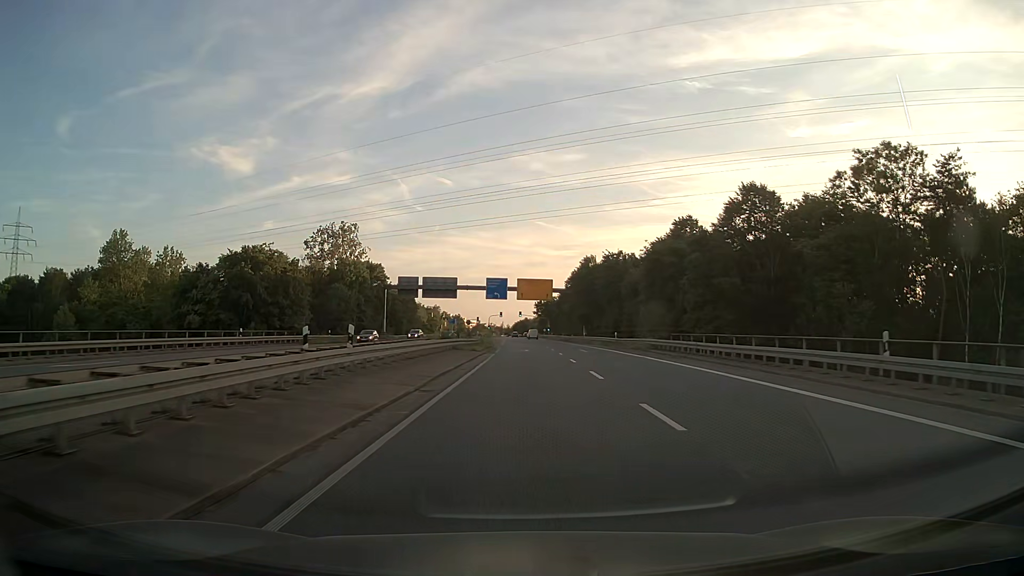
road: secondary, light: Day
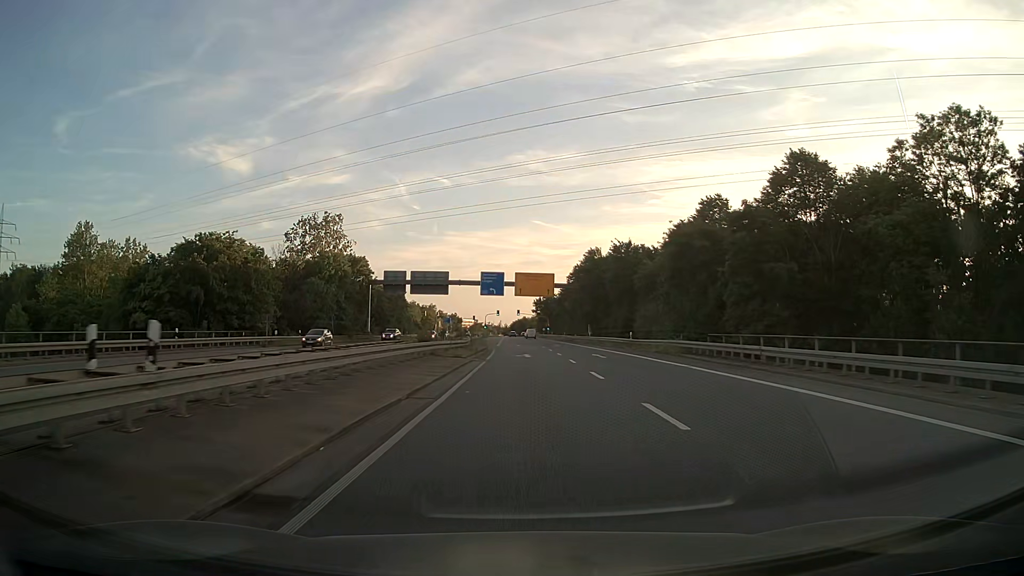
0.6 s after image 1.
(0.0, +9.2) m; 0°
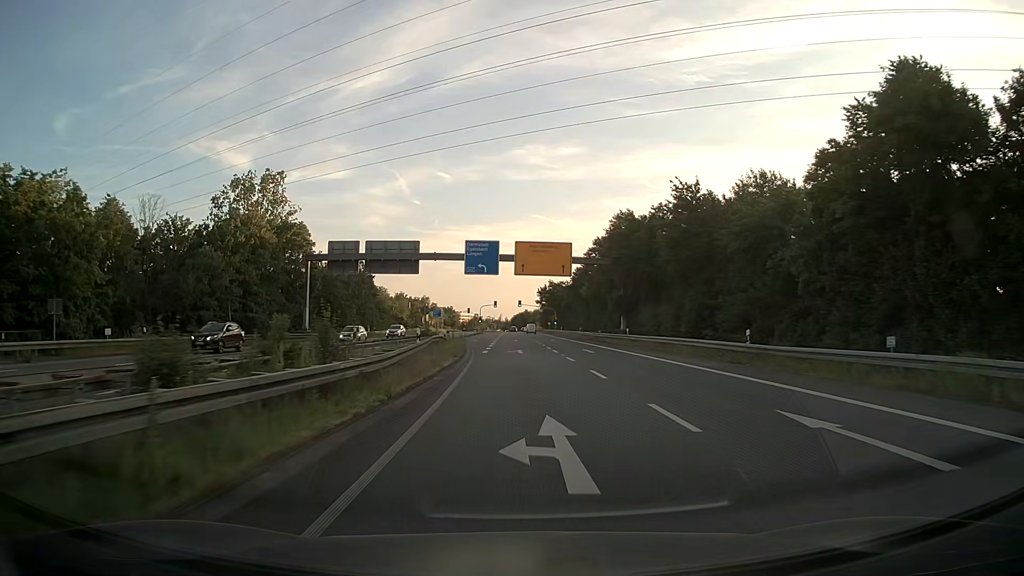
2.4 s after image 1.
(+0.1, +27.1) m; 0°
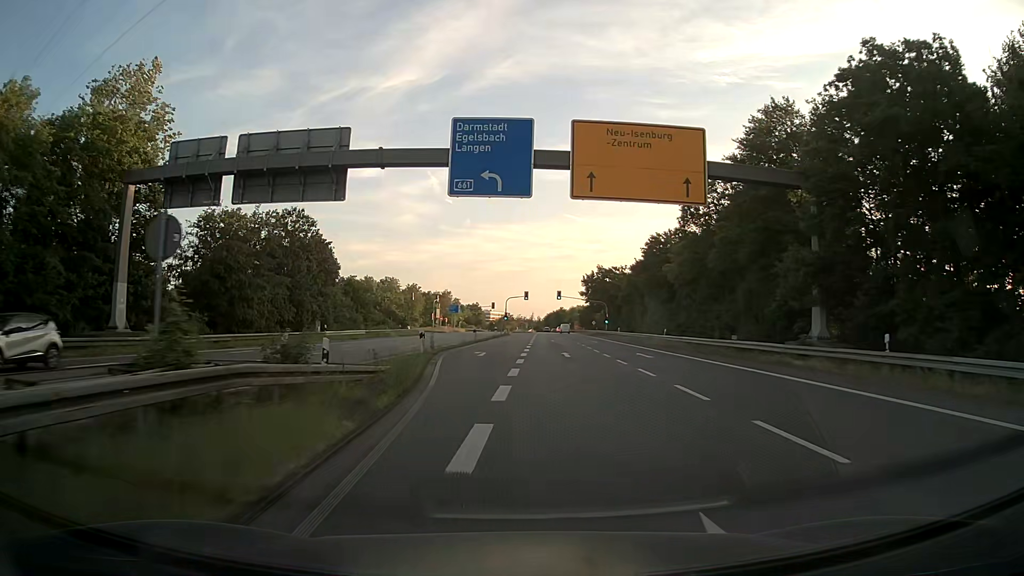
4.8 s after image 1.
(-0.8, +35.5) m; -3°
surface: asphalt
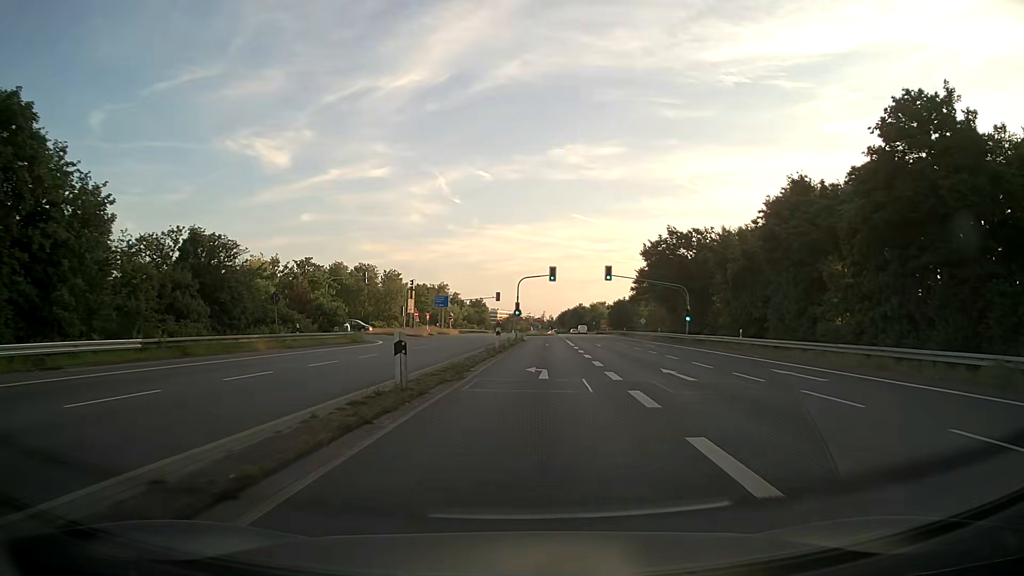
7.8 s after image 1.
(-0.9, +42.9) m; -1°
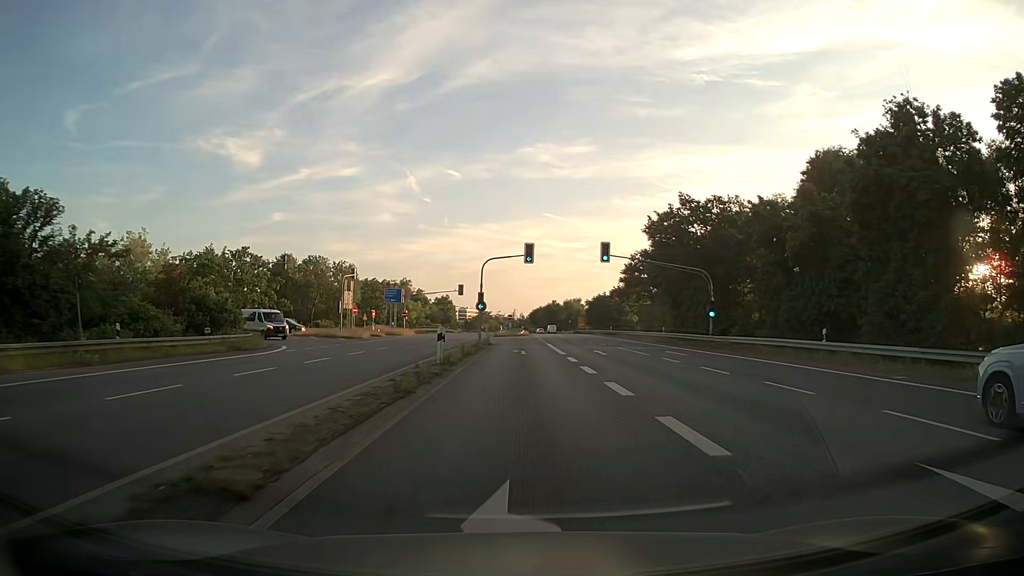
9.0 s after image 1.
(+0.5, +16.2) m; +3°
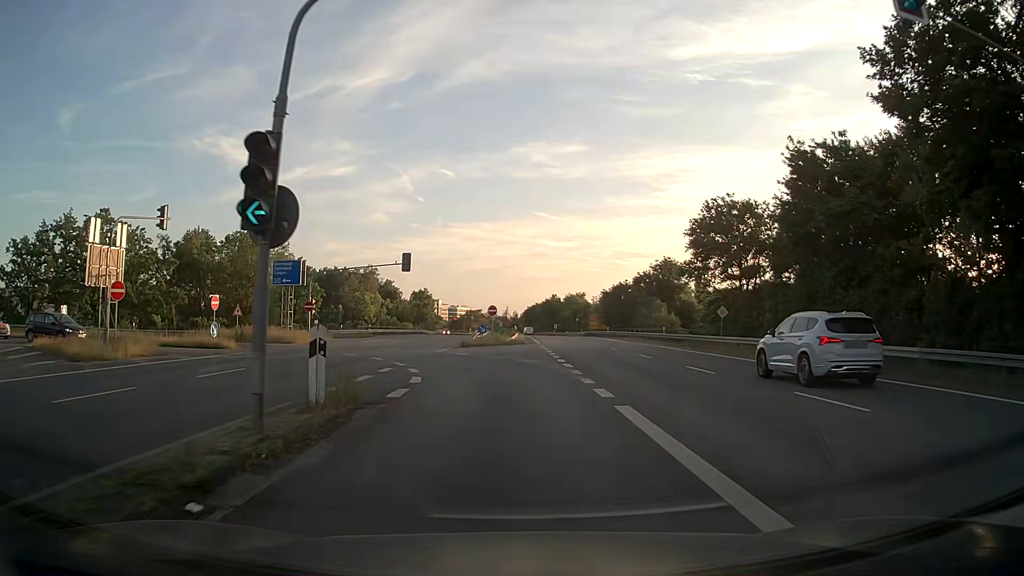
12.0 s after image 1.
(+0.5, +36.9) m; +1°
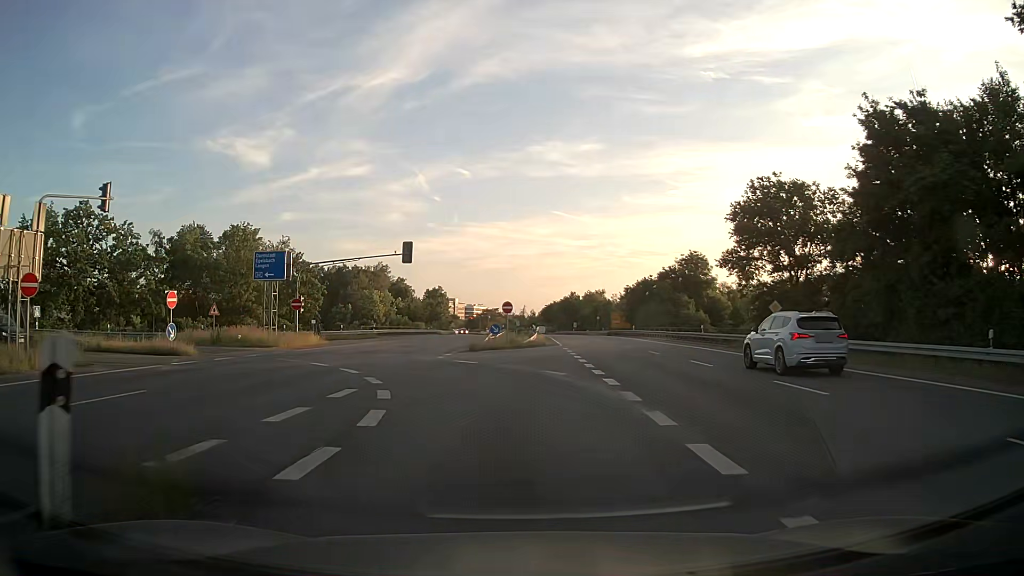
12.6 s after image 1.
(-0.1, +6.4) m; -2°
(-1, +10) (-4, +19) (-10, +27) (-18, +33) (-28, +36) (-38, +37) (-48, +39) (-57, +42) (-67, +44) (-76, +48) m
